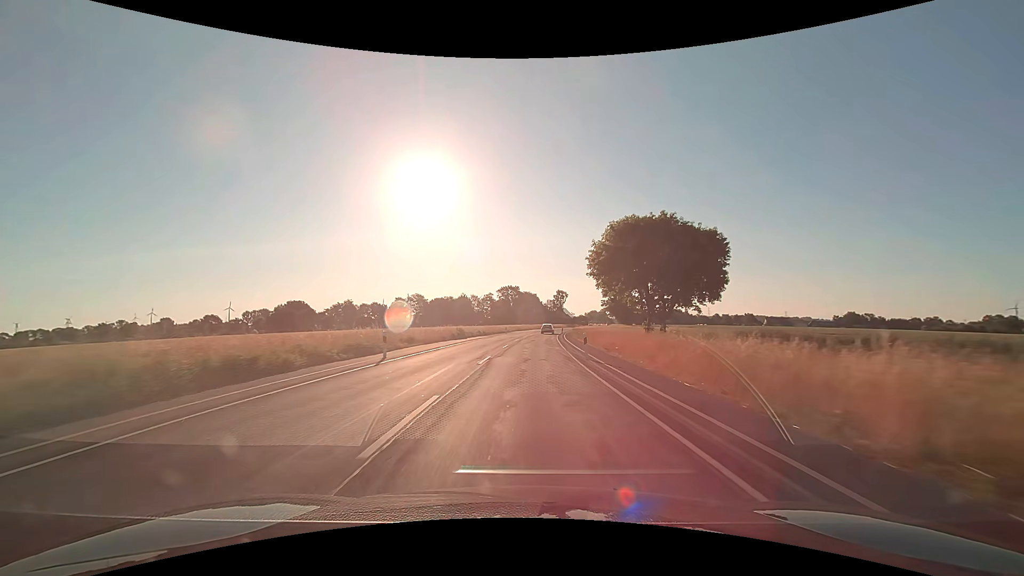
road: secondary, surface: asphalt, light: Day
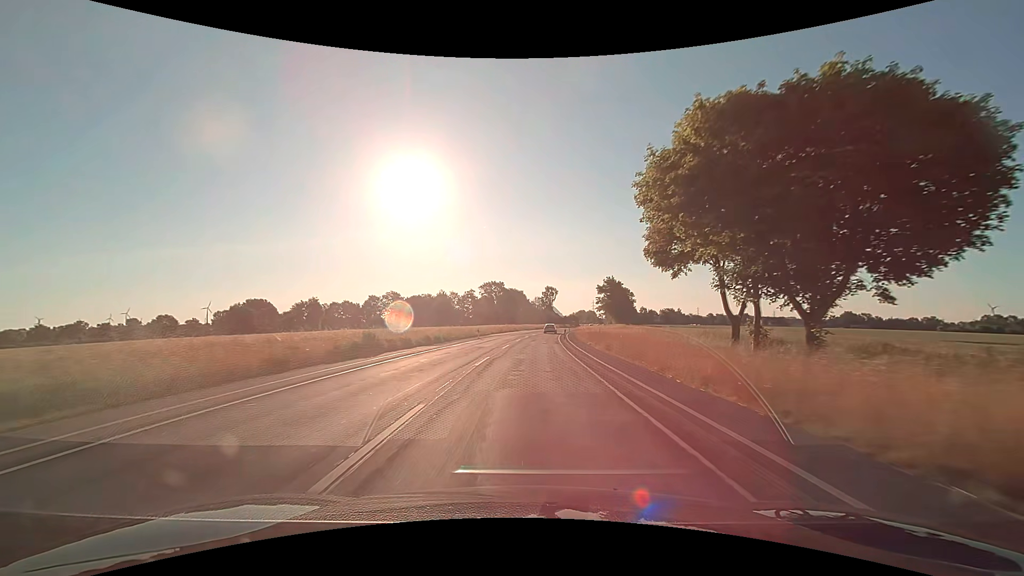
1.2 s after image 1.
(+0.4, +25.0) m; +2°
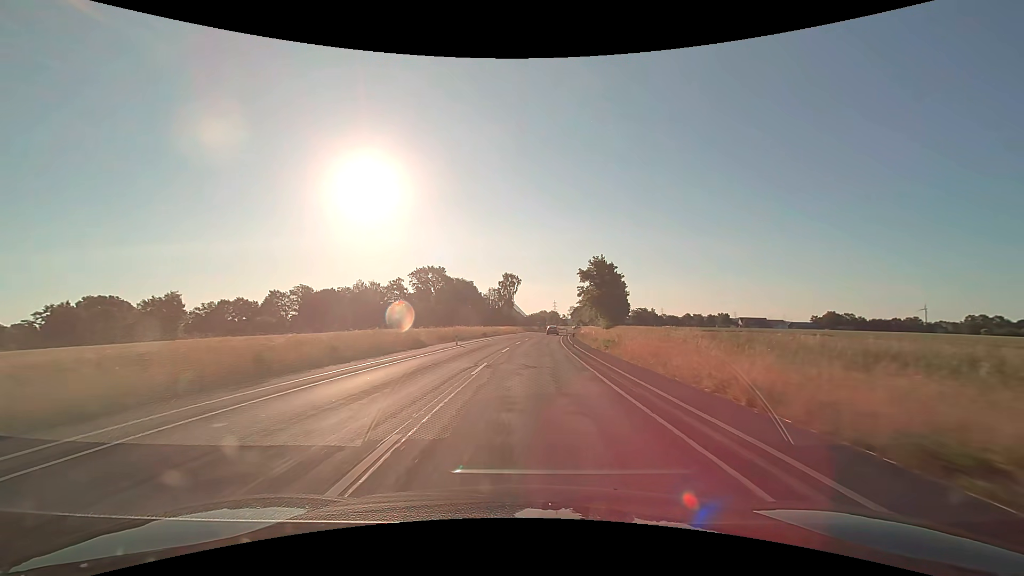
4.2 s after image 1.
(+2.4, +62.4) m; +5°
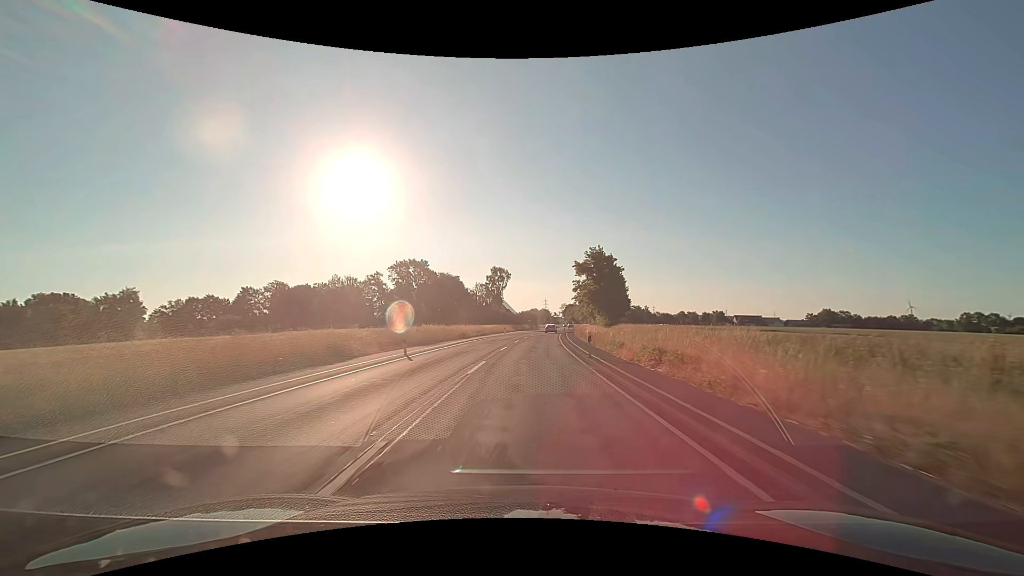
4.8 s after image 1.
(+0.1, +12.5) m; +1°
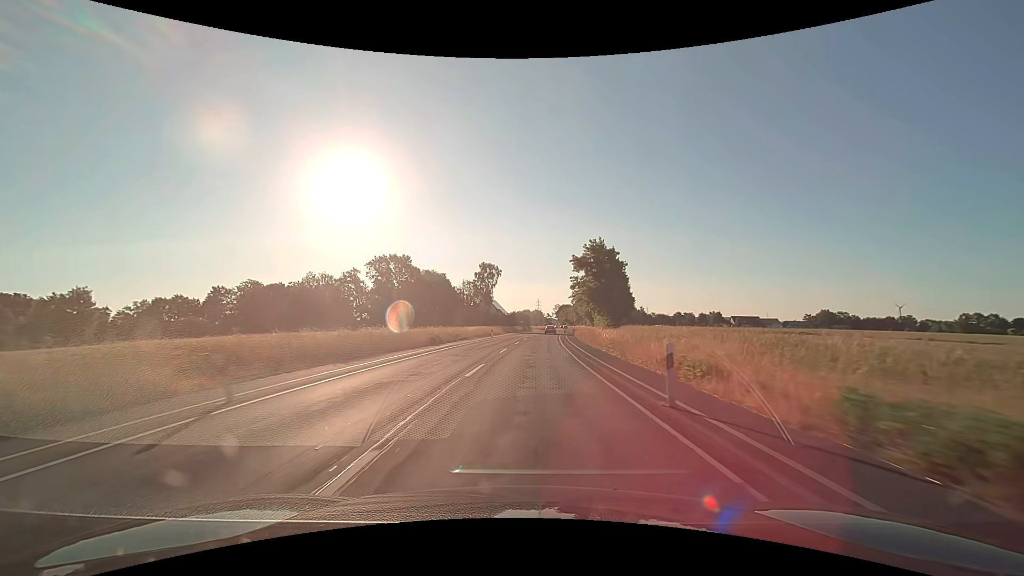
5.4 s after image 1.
(+0.1, +12.5) m; +1°
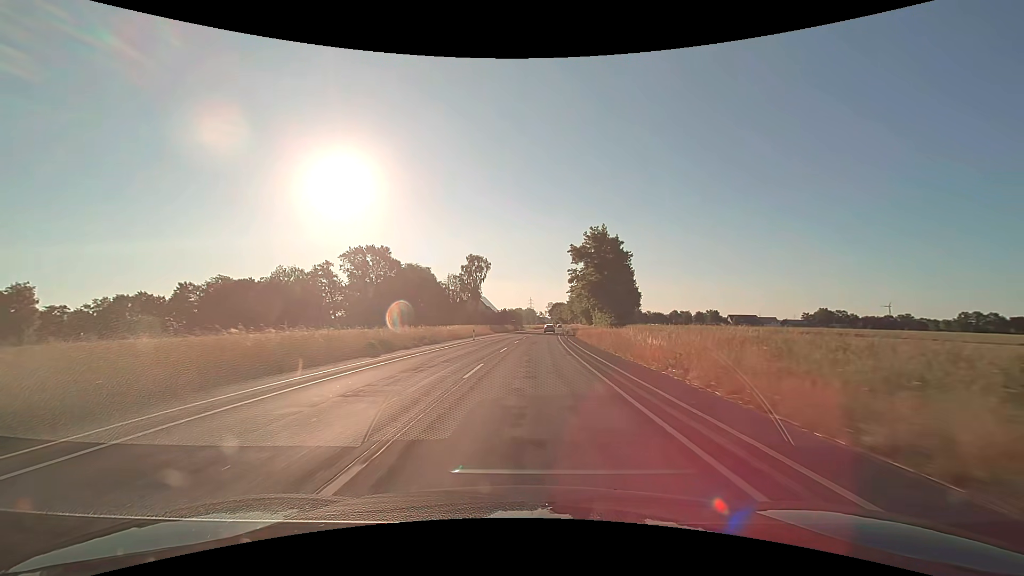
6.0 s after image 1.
(+0.1, +12.5) m; +1°
